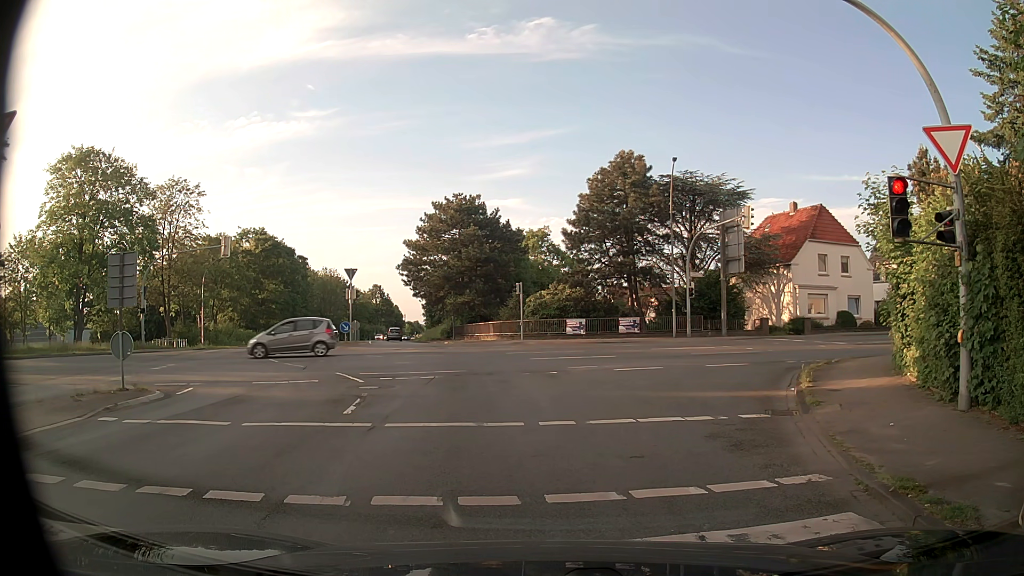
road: primary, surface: asphalt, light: Day
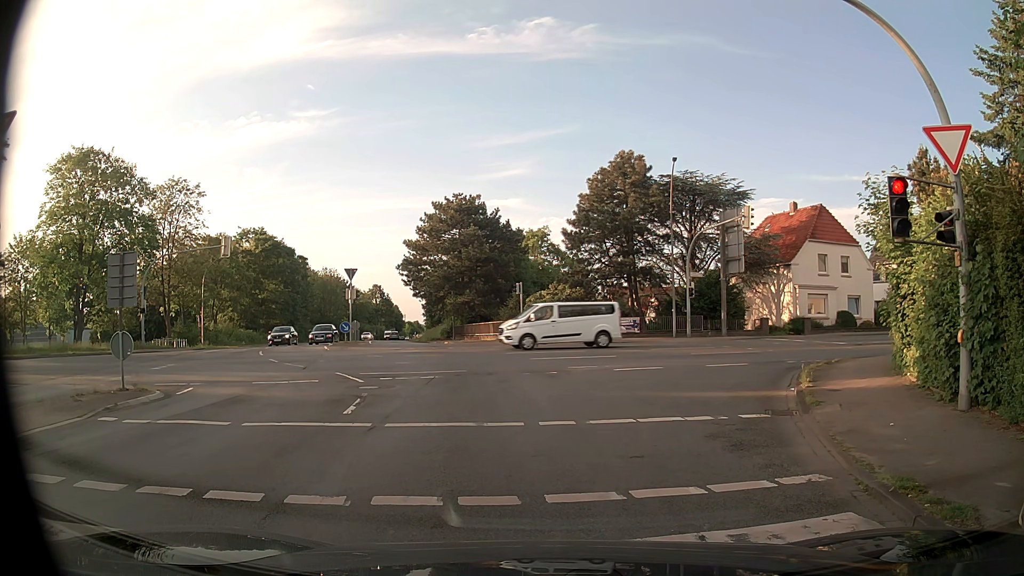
(0.0, 0.0) m; 0°
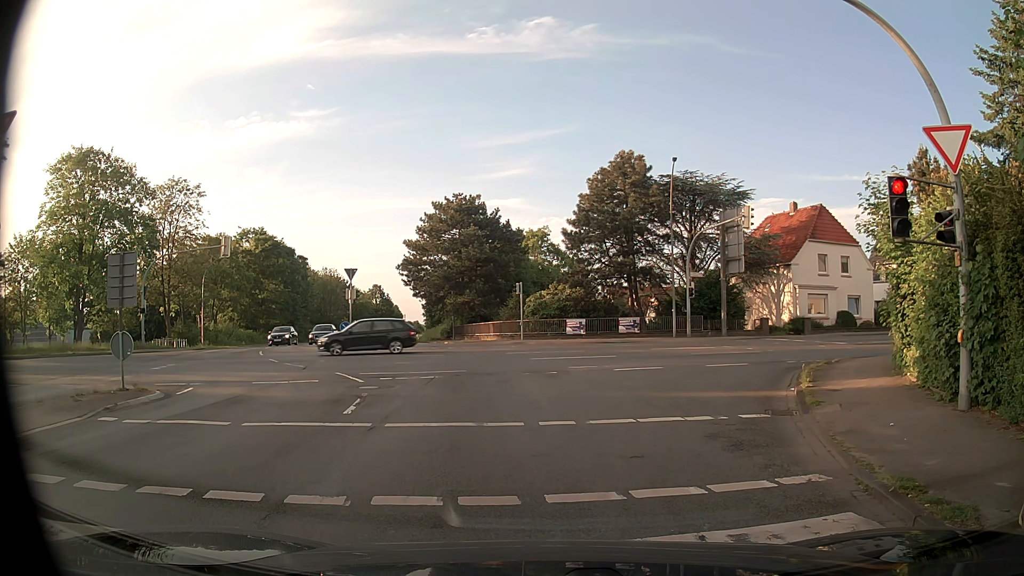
(0.0, 0.0) m; 0°
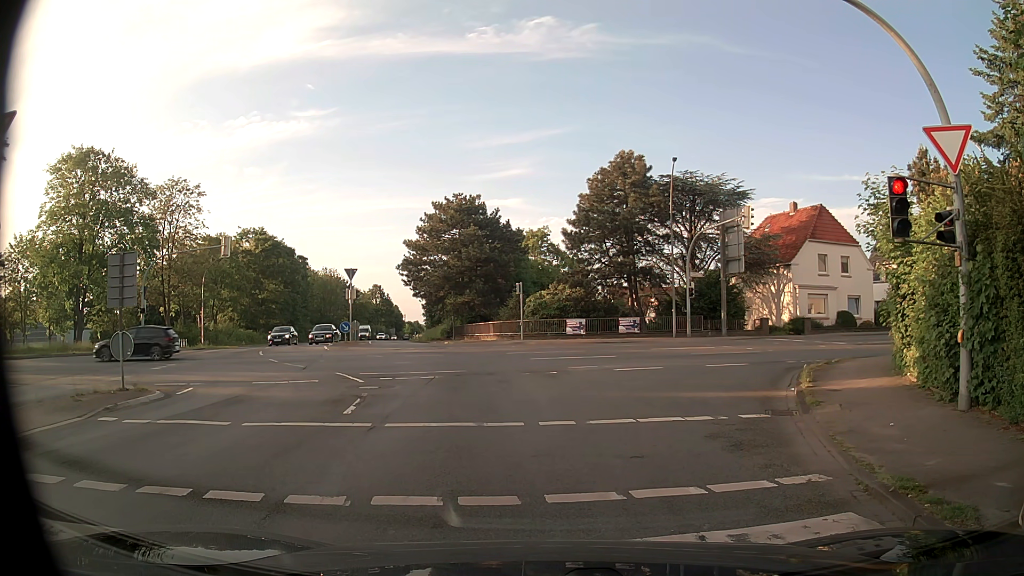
(0.0, 0.0) m; 0°
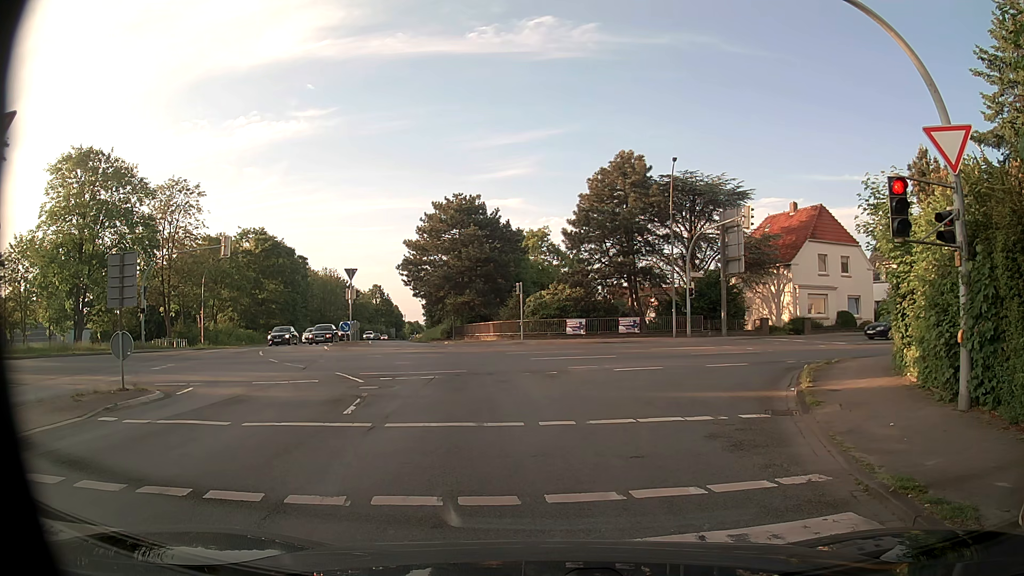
(0.0, 0.0) m; 0°
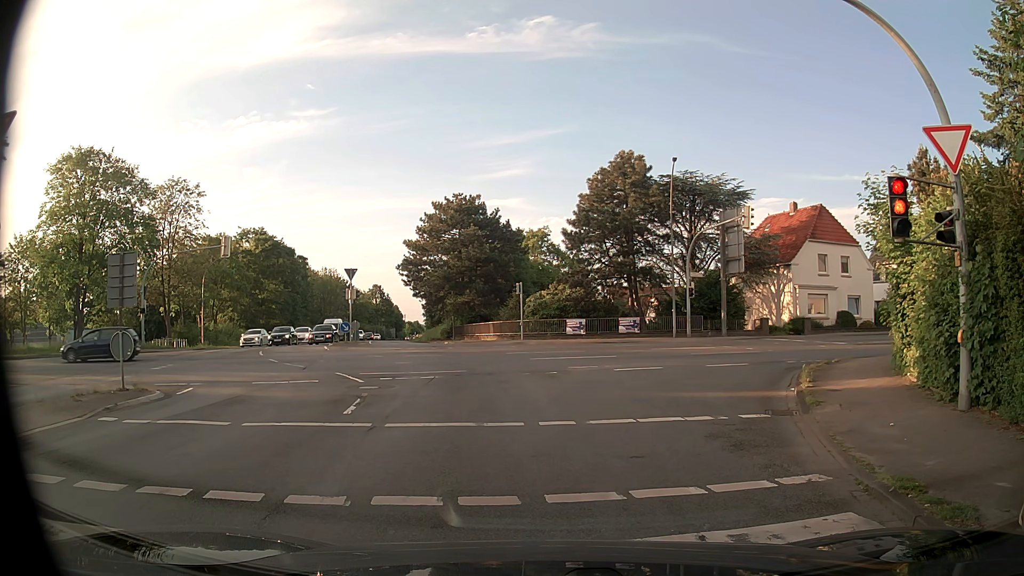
(0.0, 0.0) m; 0°
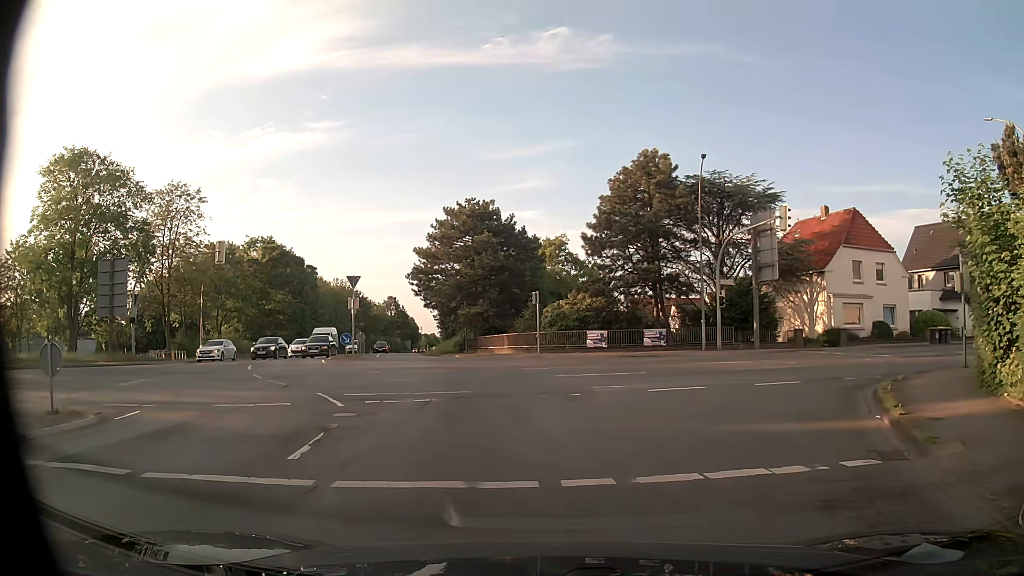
(0.0, +3.4) m; -1°
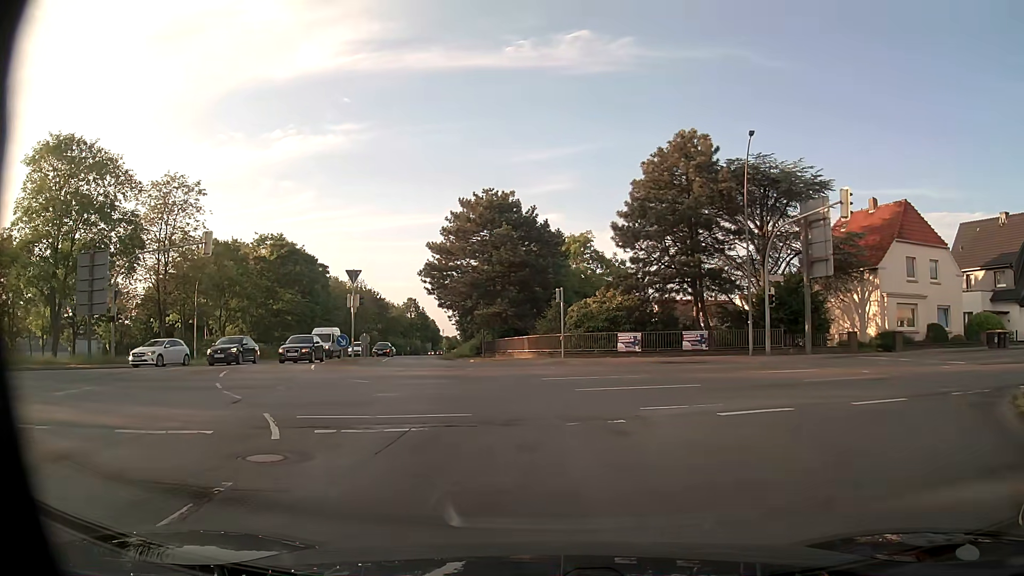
(0.0, +4.8) m; -2°
(0, +10) (-2, +20) (-4, +30) (-7, +39) (-9, +49) (-11, +59) (-13, +69) (-15, +78) (-17, +88) (-19, +98) m
